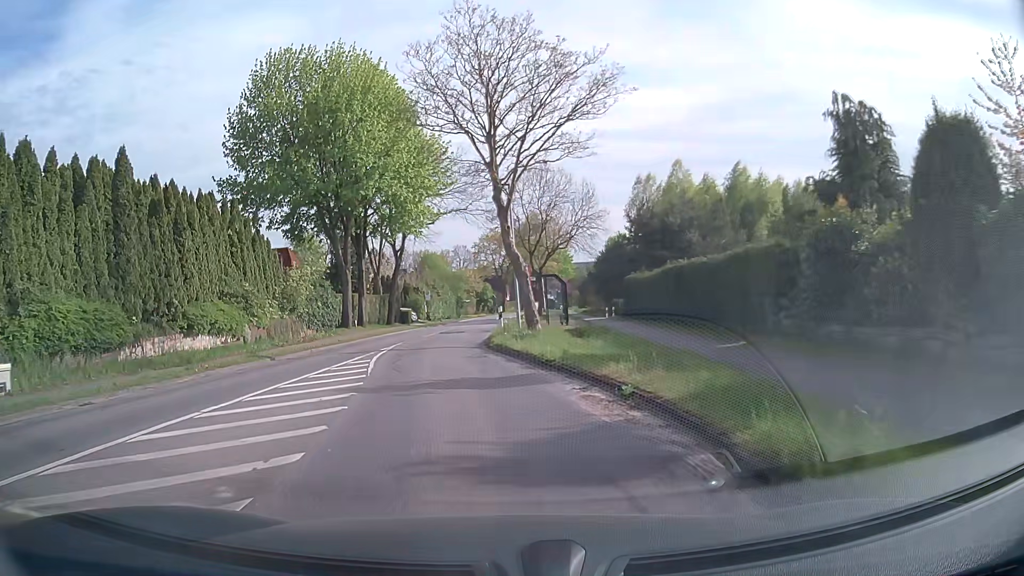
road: secondary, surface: asphalt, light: Day
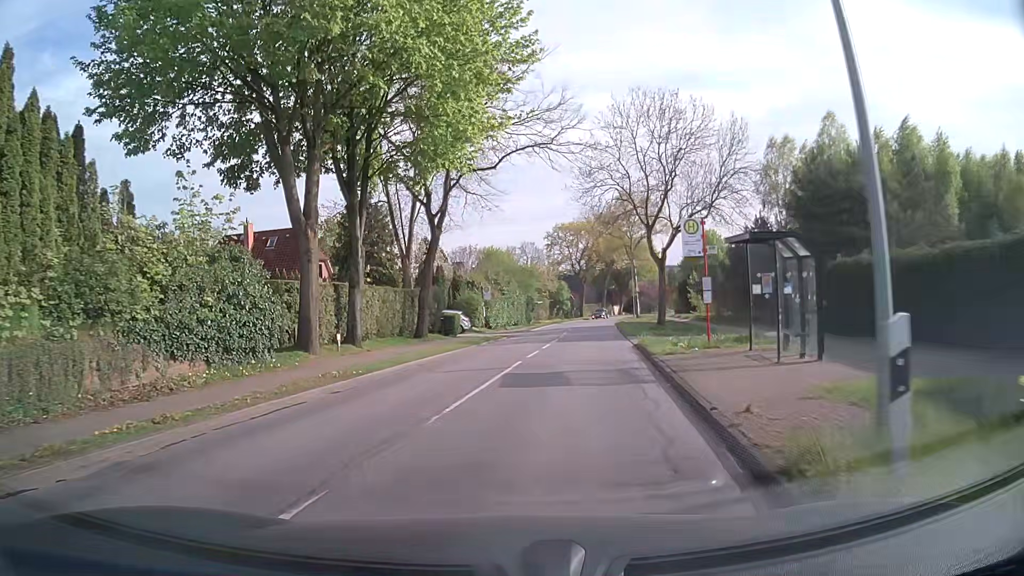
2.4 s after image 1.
(-2.1, +21.3) m; -6°
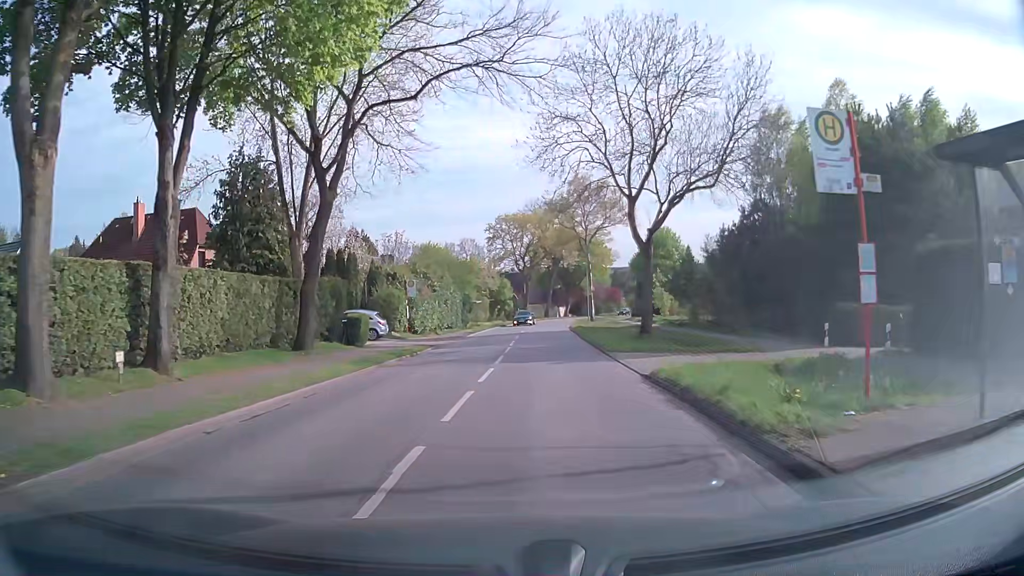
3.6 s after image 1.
(+0.4, +10.4) m; +5°
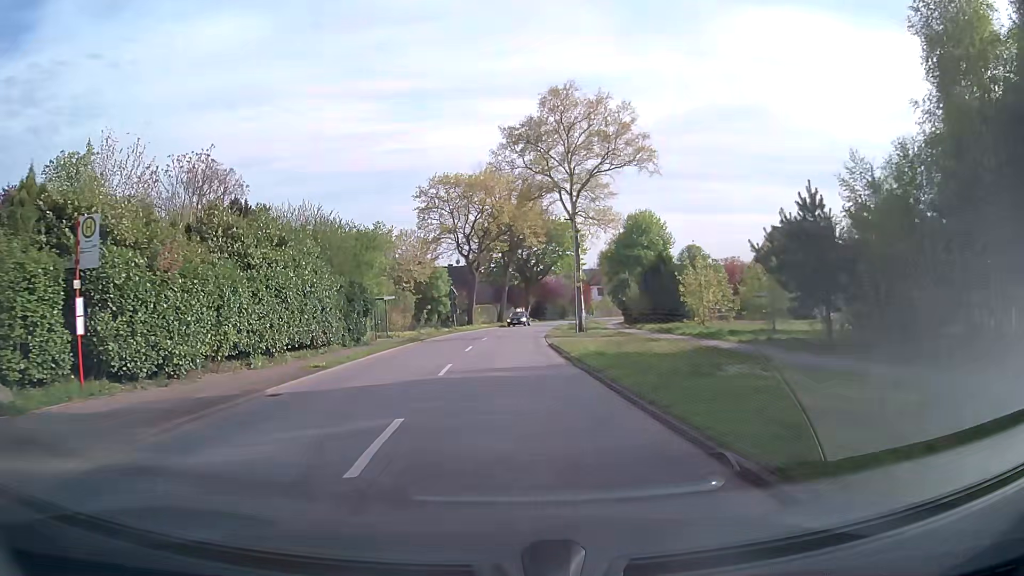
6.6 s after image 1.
(+1.3, +27.8) m; +4°
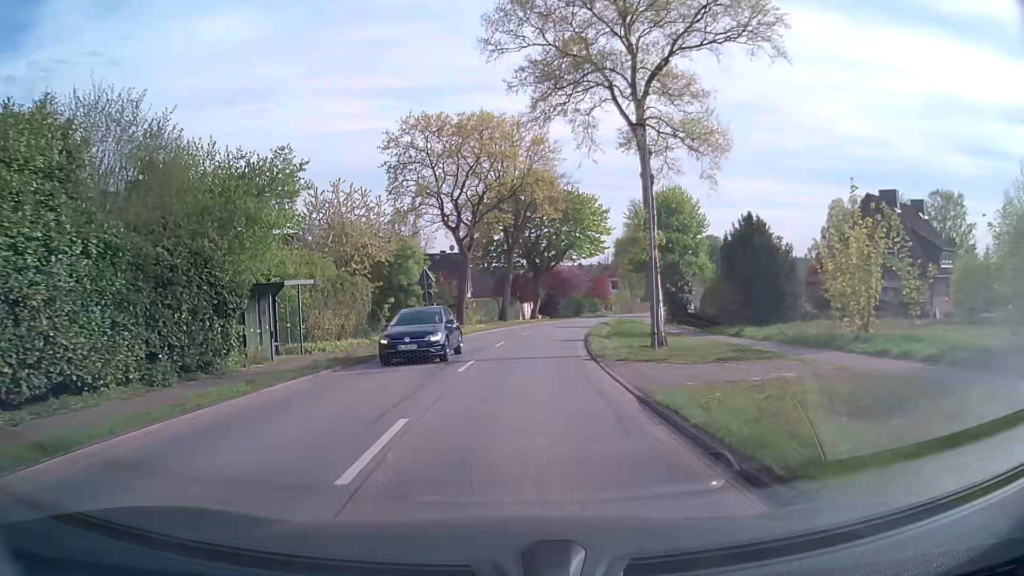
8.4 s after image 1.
(+0.2, +18.7) m; 0°
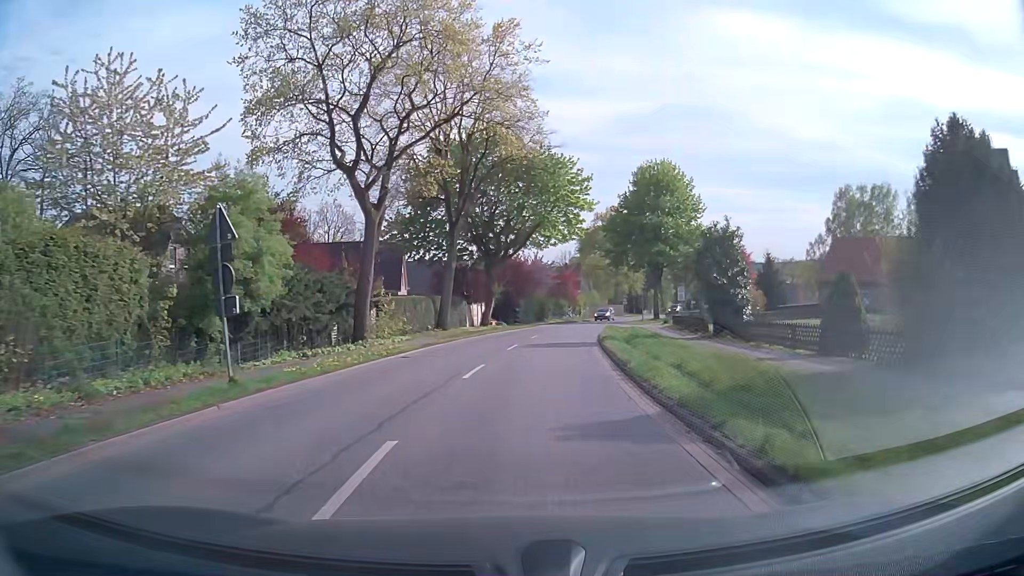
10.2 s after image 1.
(+0.5, +20.0) m; +4°
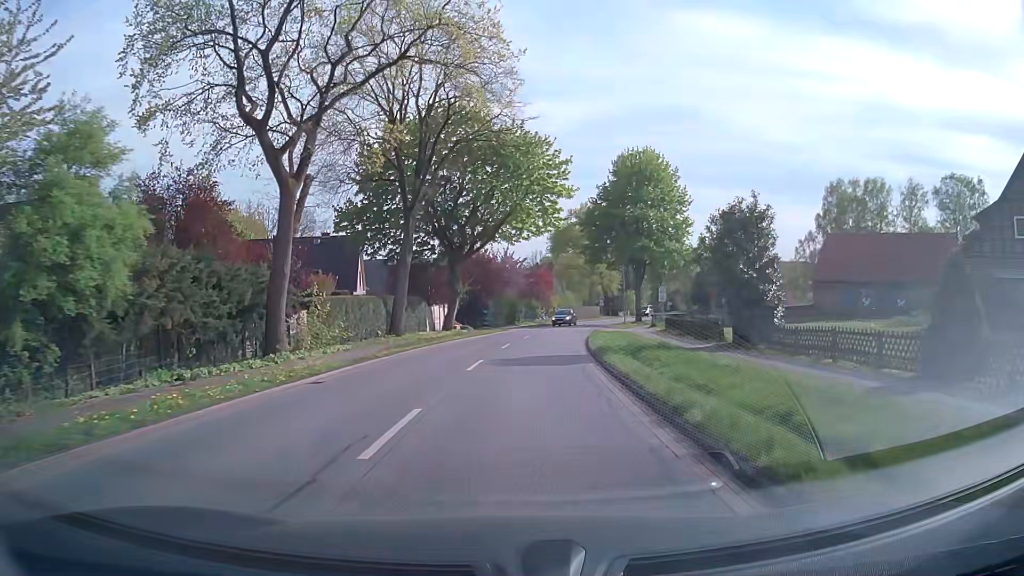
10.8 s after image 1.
(+0.2, +6.9) m; +3°
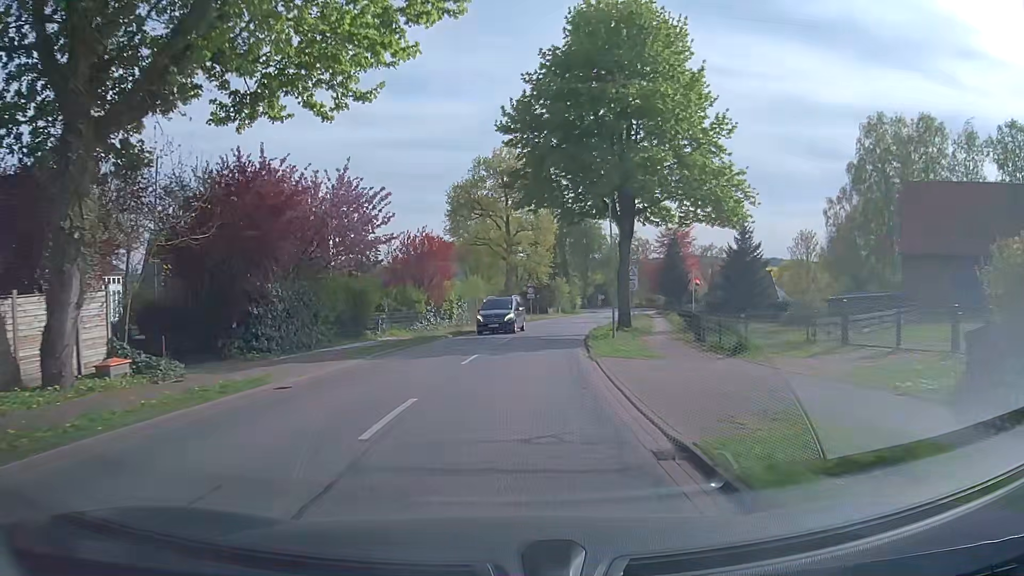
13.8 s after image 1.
(+2.9, +35.9) m; +9°
(0, +10) (+1, +20) (+2, +30) (+3, +40) (+5, +50) (+8, +59) (+10, +69) (+13, +79) (+16, +88) (+18, +98) m
